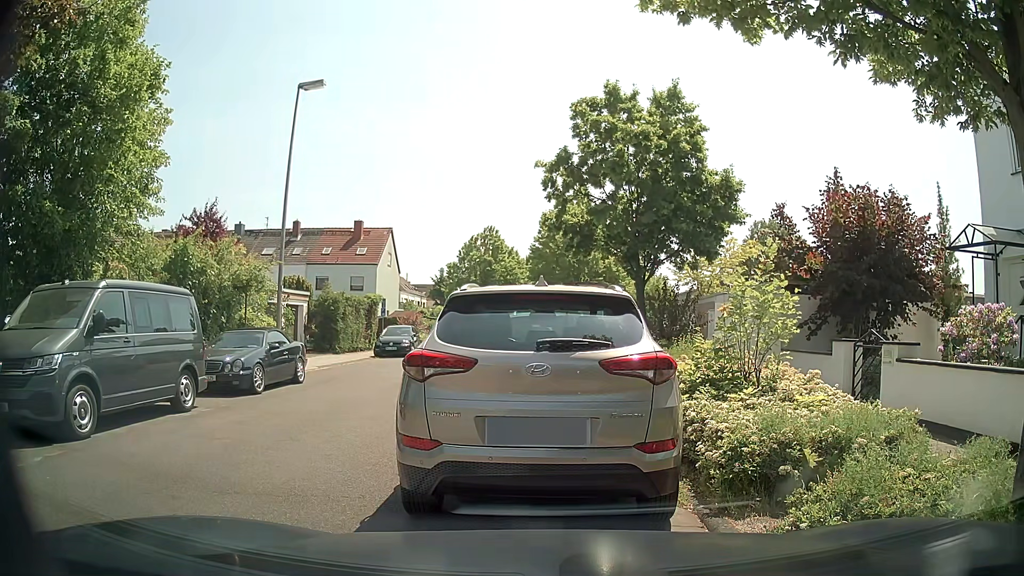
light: Day
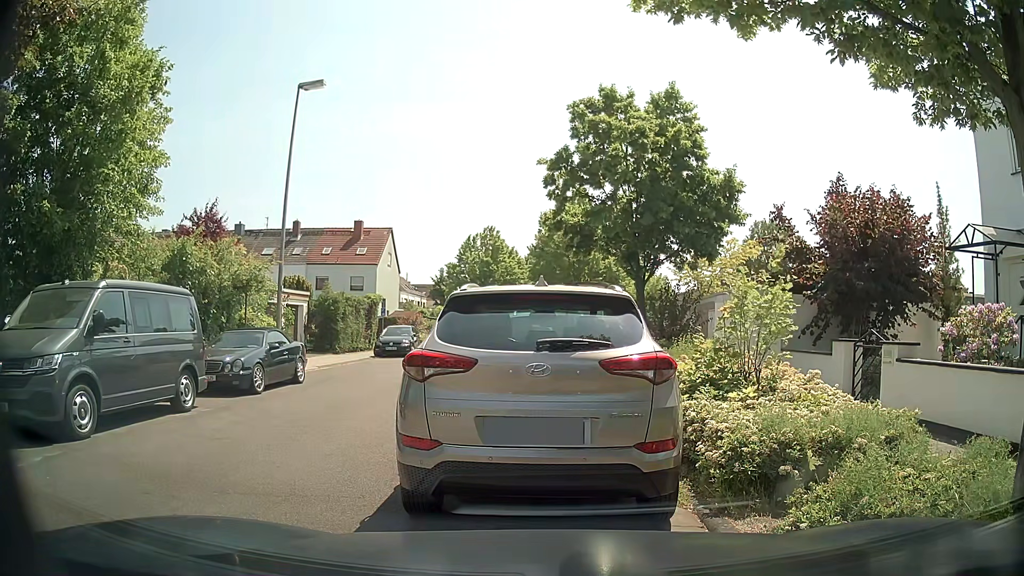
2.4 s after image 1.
(0.0, 0.0) m; 0°
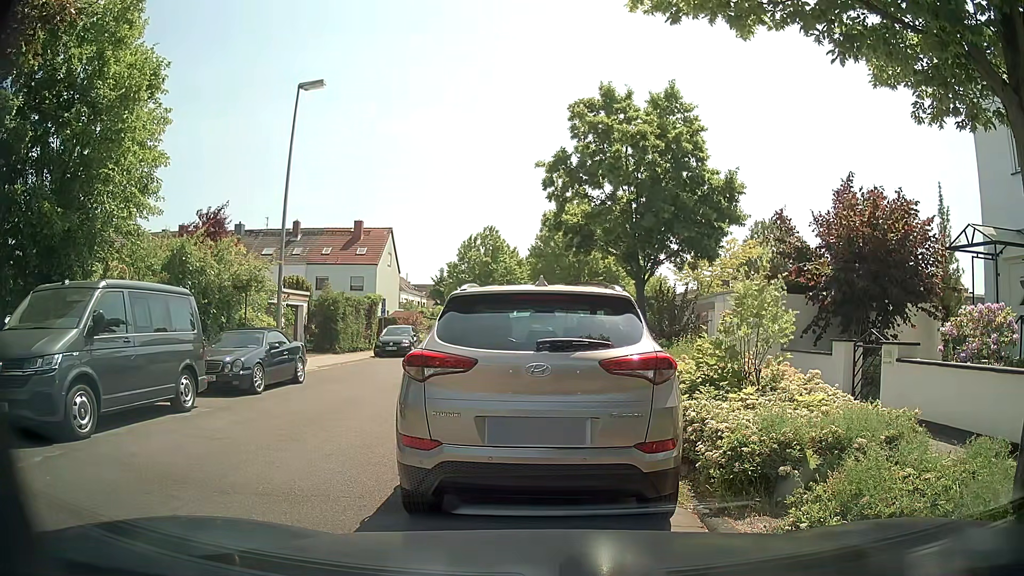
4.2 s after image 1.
(0.0, 0.0) m; 0°
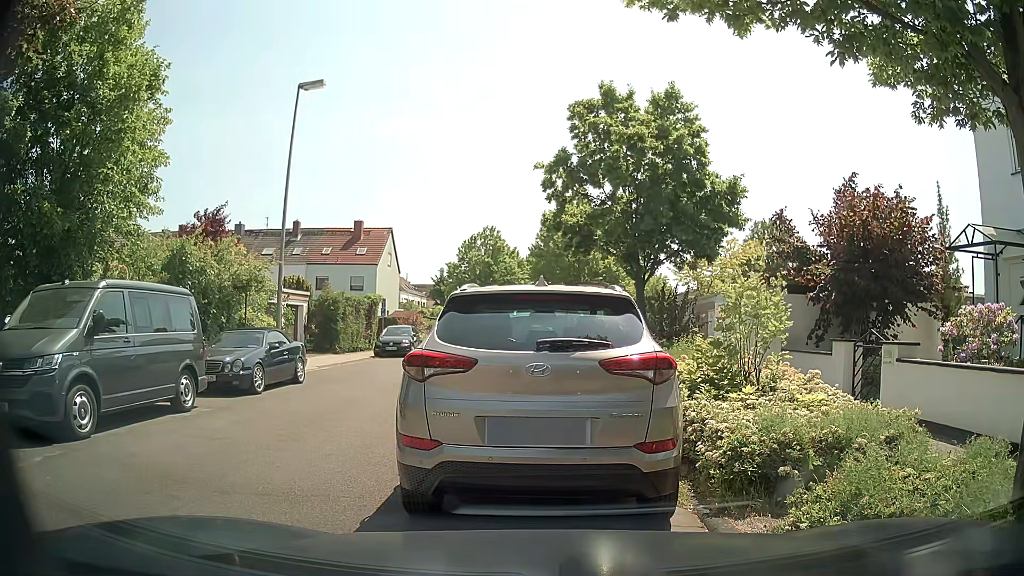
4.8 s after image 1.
(0.0, 0.0) m; 0°
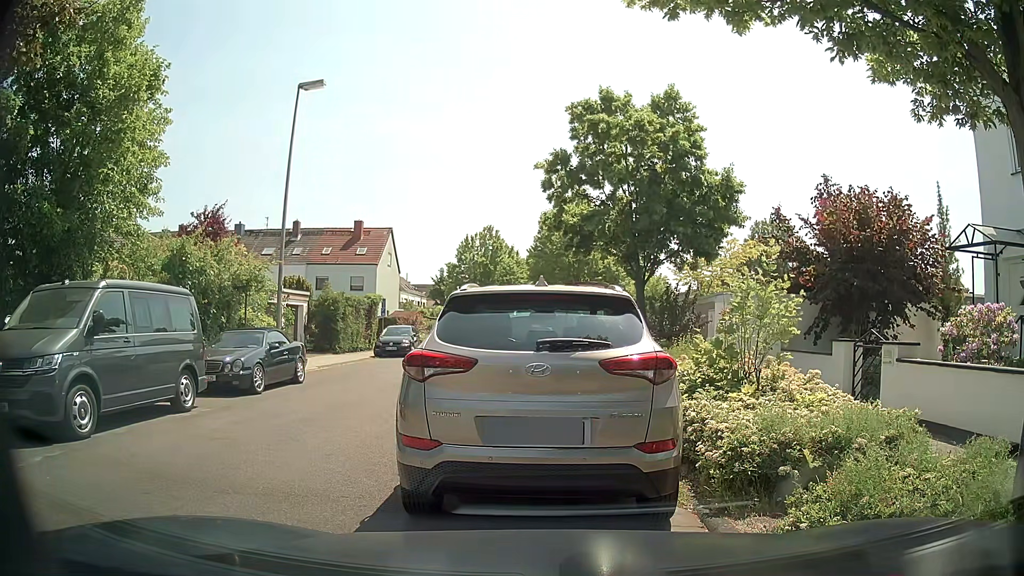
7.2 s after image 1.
(0.0, 0.0) m; 0°
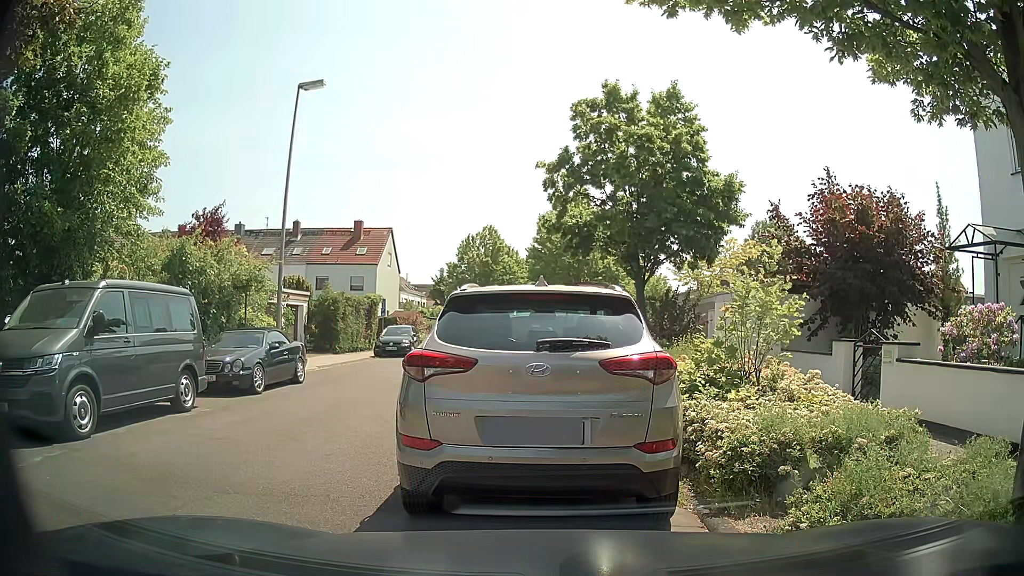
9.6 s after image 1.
(0.0, 0.0) m; 0°
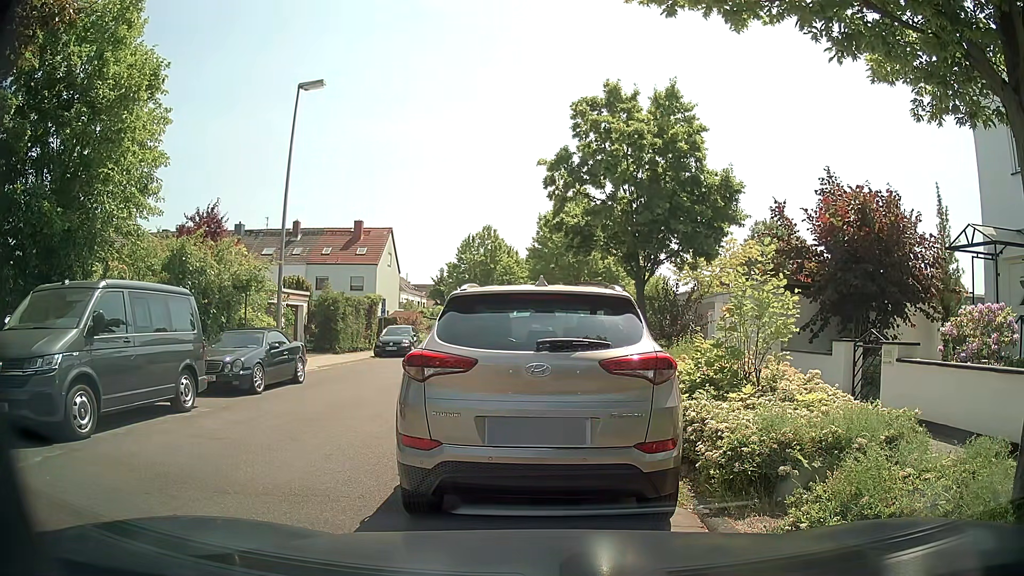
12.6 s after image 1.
(0.0, 0.0) m; 0°
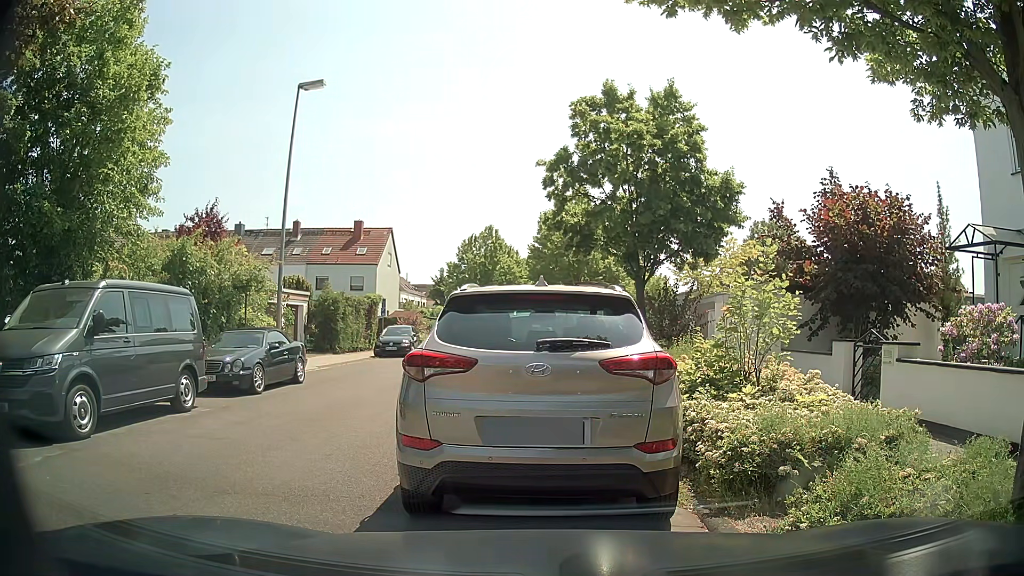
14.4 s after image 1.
(0.0, 0.0) m; 0°
